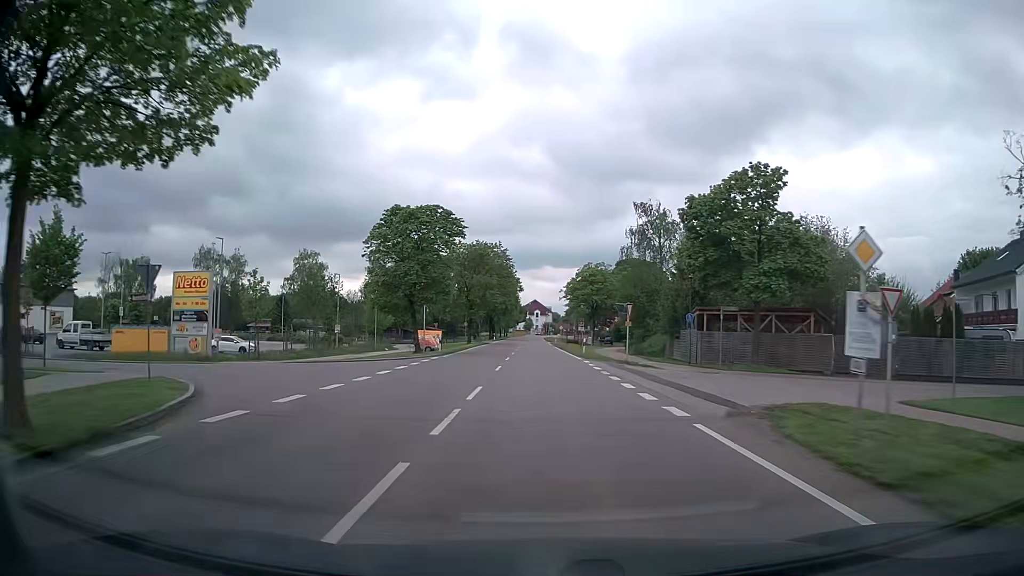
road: tertiary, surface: asphalt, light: Day
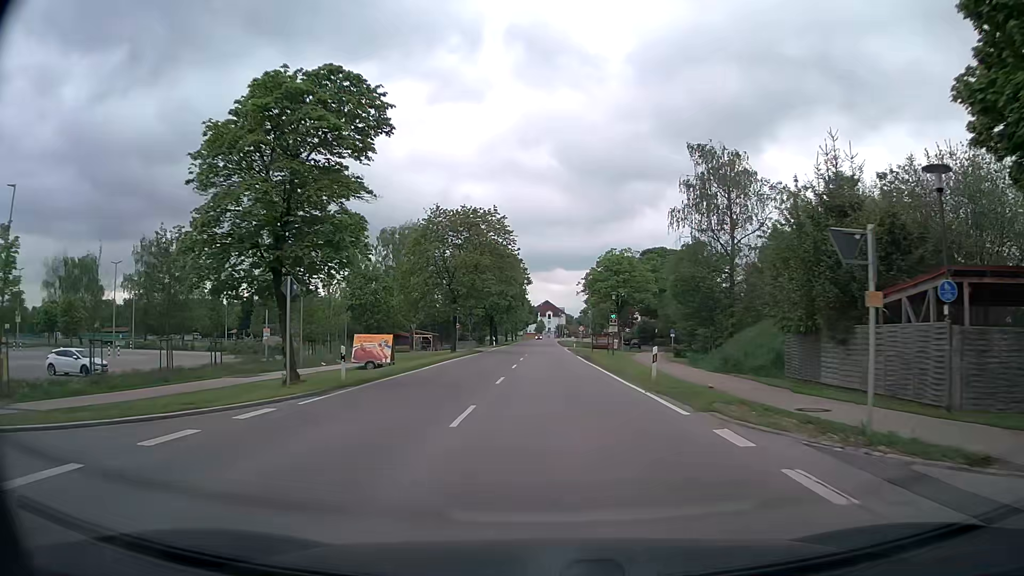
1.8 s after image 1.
(-0.3, +23.0) m; -1°
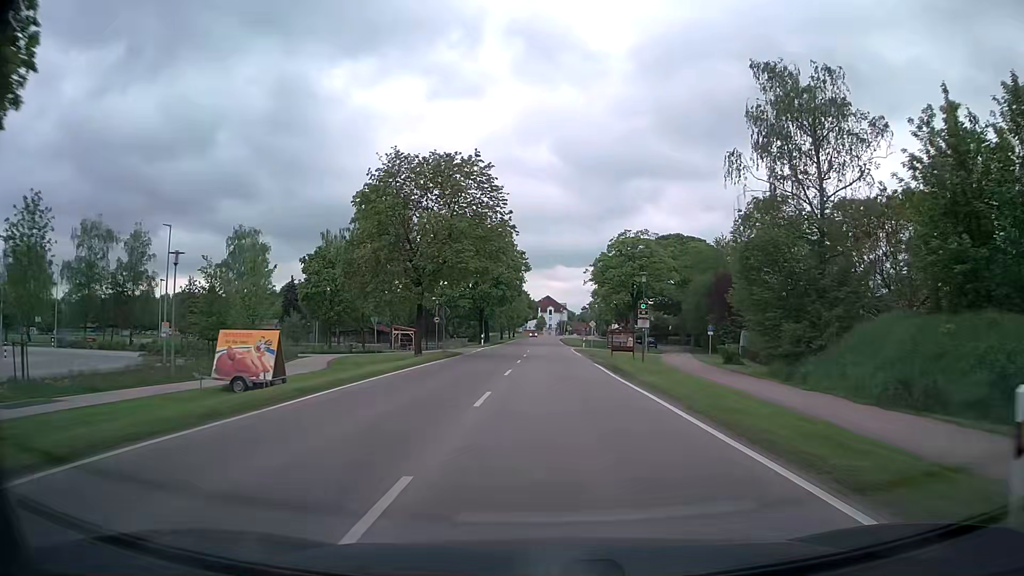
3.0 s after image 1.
(-0.1, +15.6) m; 0°
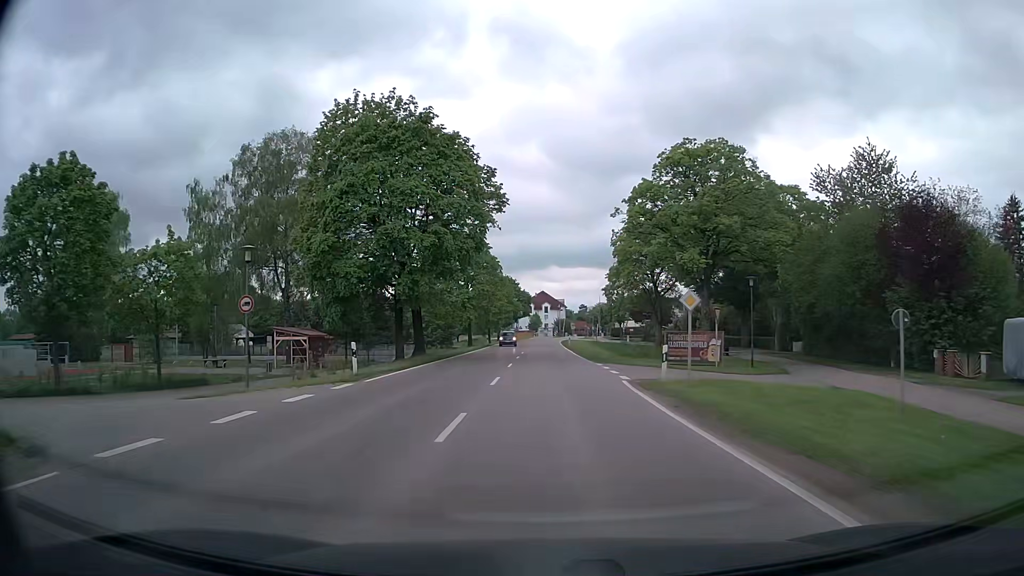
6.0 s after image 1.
(+0.2, +40.2) m; +1°
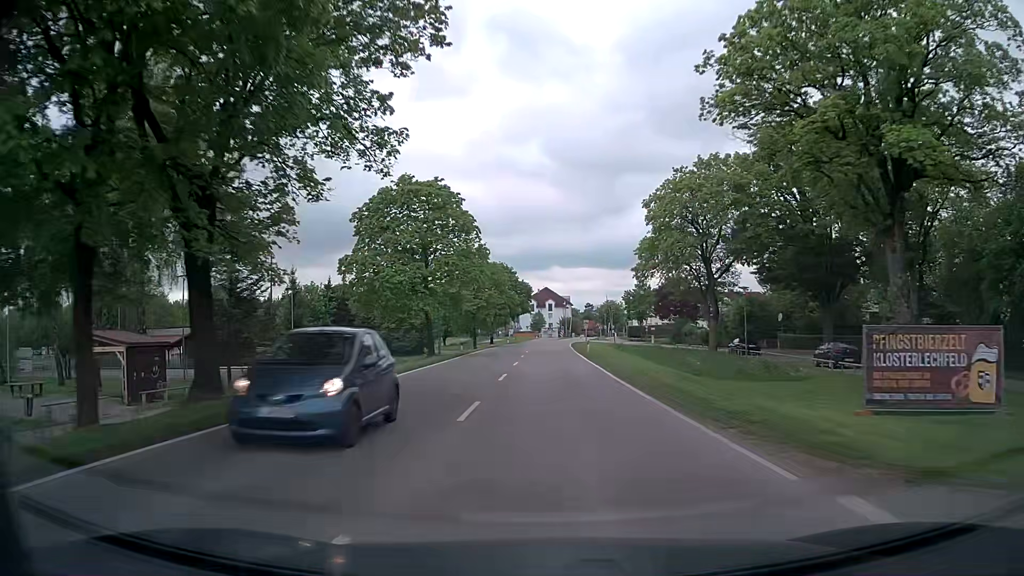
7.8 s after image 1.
(0.0, +24.8) m; 0°
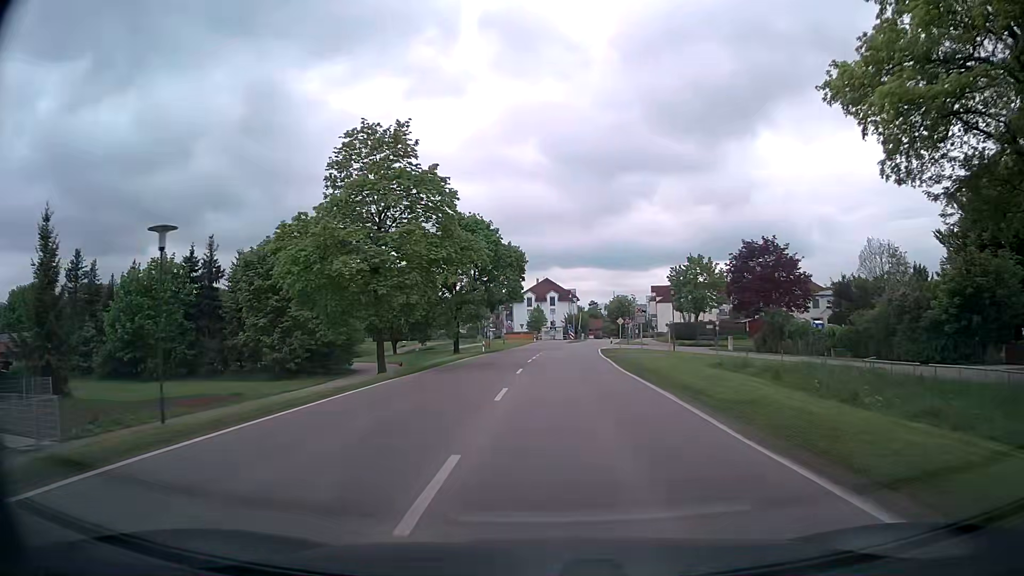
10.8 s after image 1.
(-0.3, +42.1) m; 0°
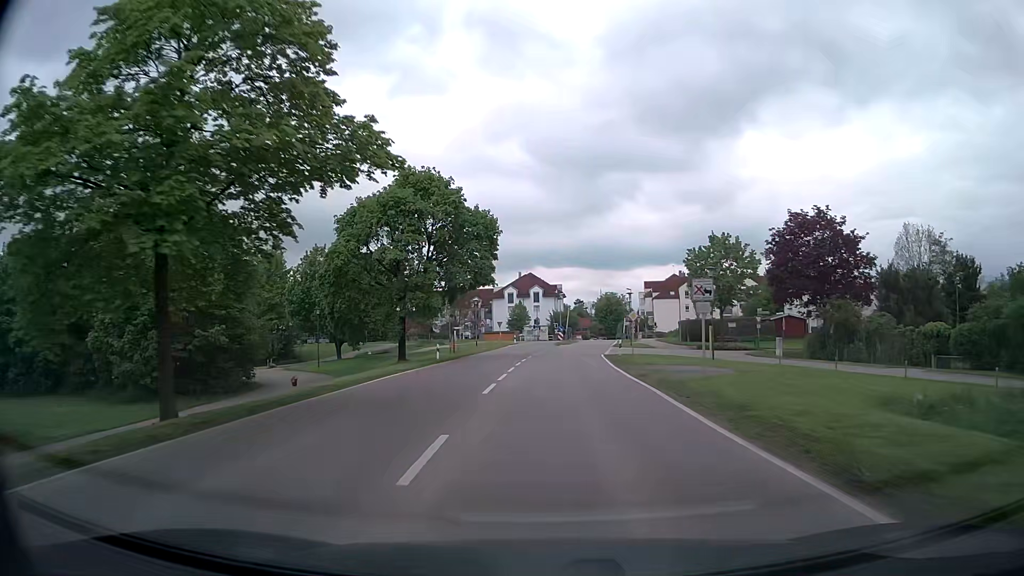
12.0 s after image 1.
(+0.3, +16.5) m; +2°
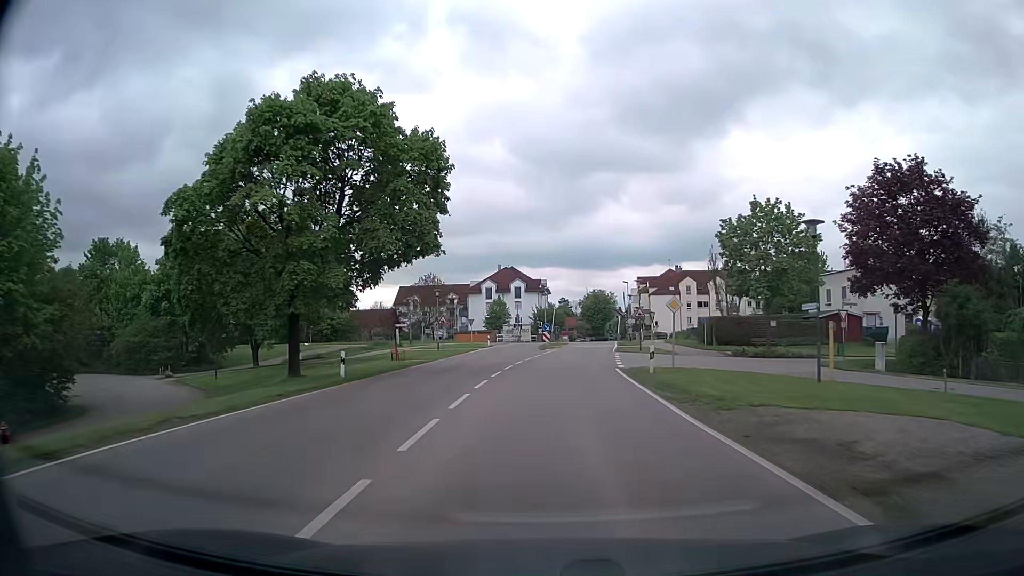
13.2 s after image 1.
(+0.2, +16.1) m; +1°
(0, +10) (0, +20) (+1, +30) (+2, +40) (+2, +50) (+3, +60) (+4, +70) (+5, +80) (+6, +90) (+7, +100) m
